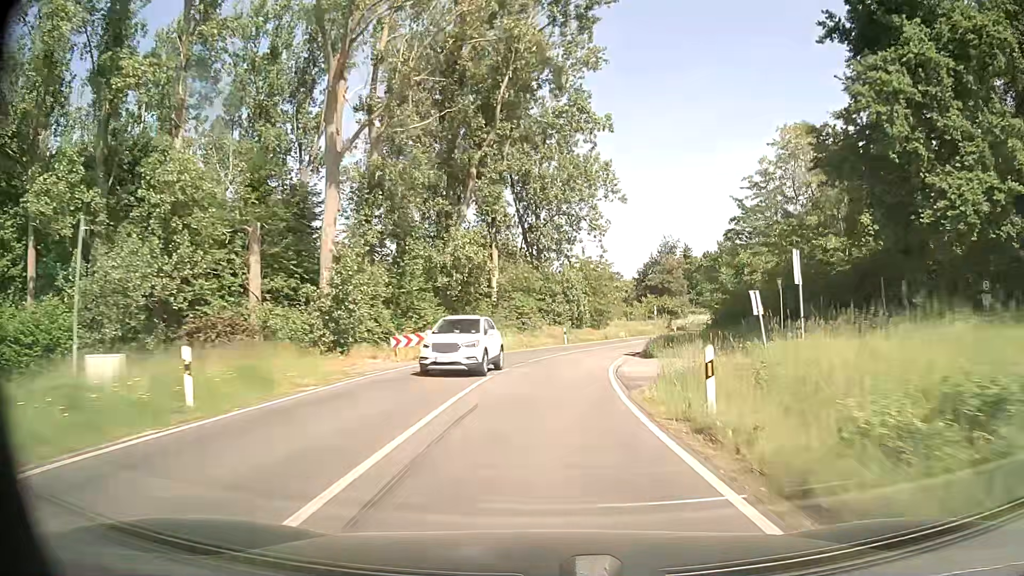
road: secondary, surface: asphalt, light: Day
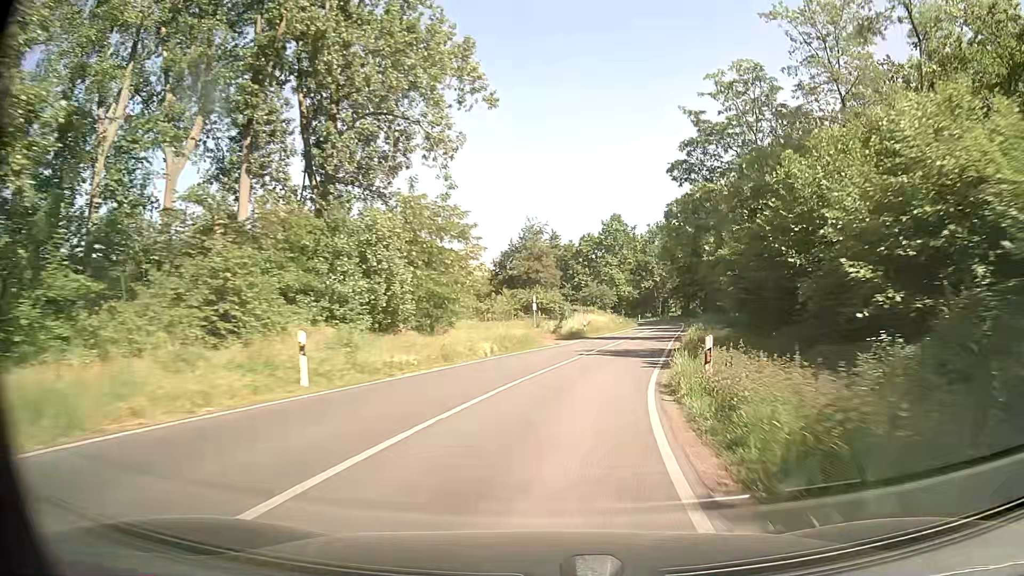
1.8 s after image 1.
(+2.9, +32.7) m; +12°
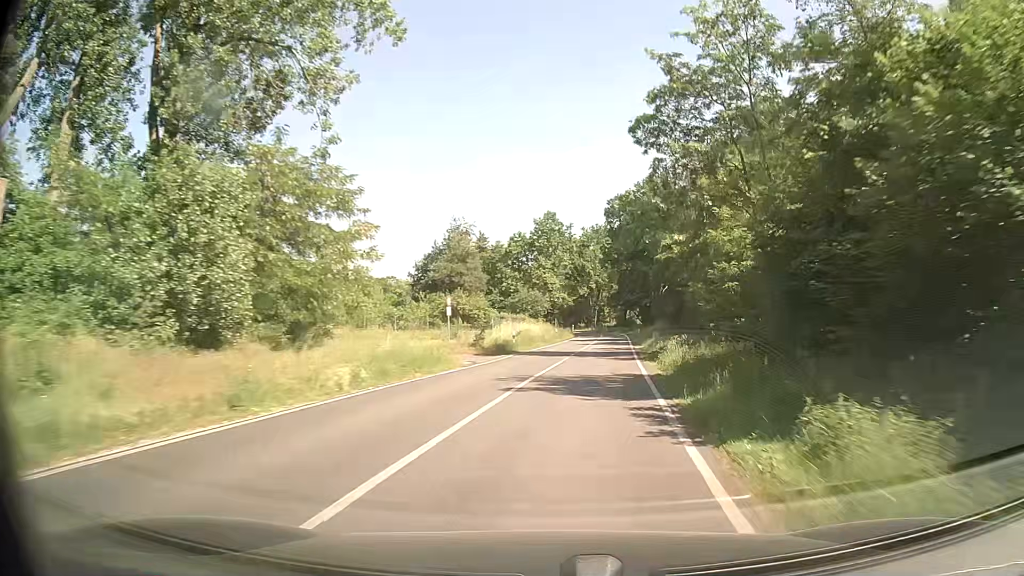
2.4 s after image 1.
(+0.6, +10.9) m; +6°
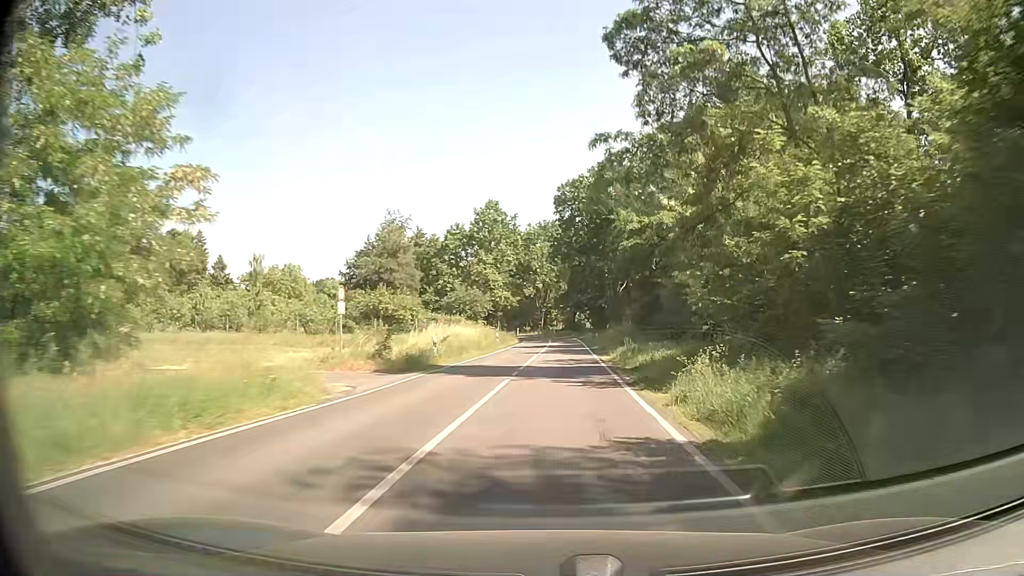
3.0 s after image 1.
(+0.5, +10.8) m; +5°
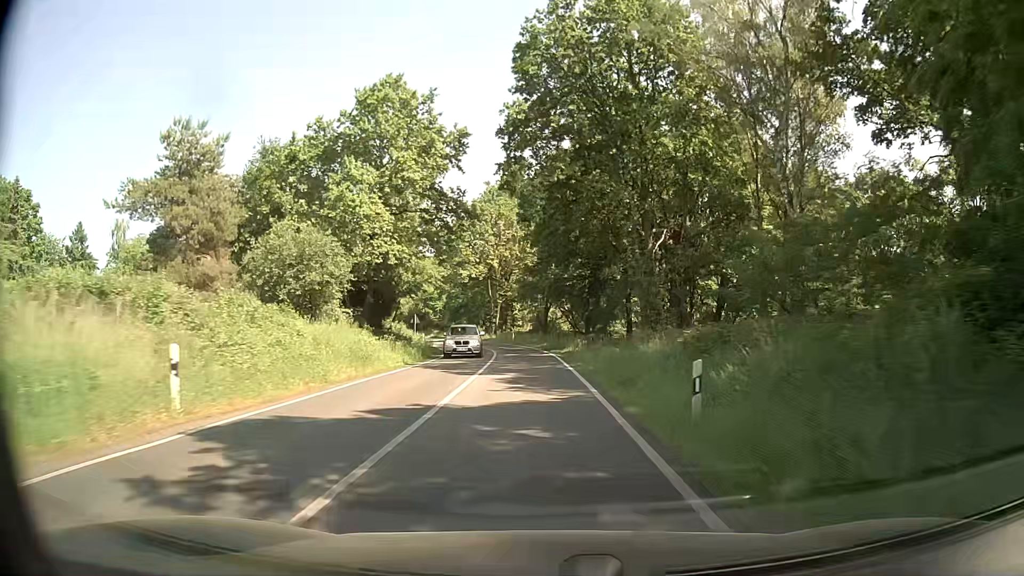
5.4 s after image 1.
(+2.0, +43.4) m; +3°
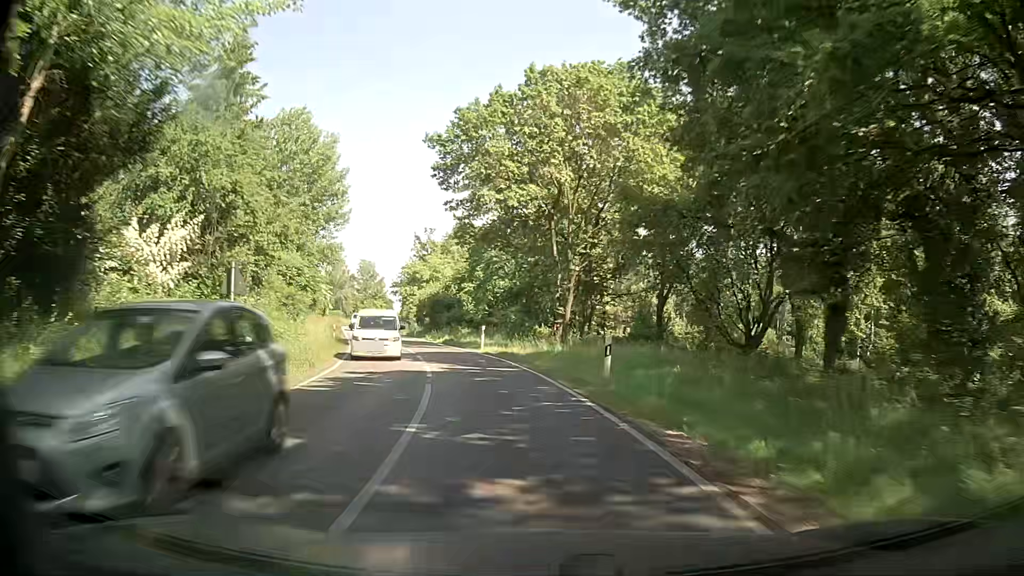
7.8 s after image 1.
(-1.7, +43.6) m; -7°
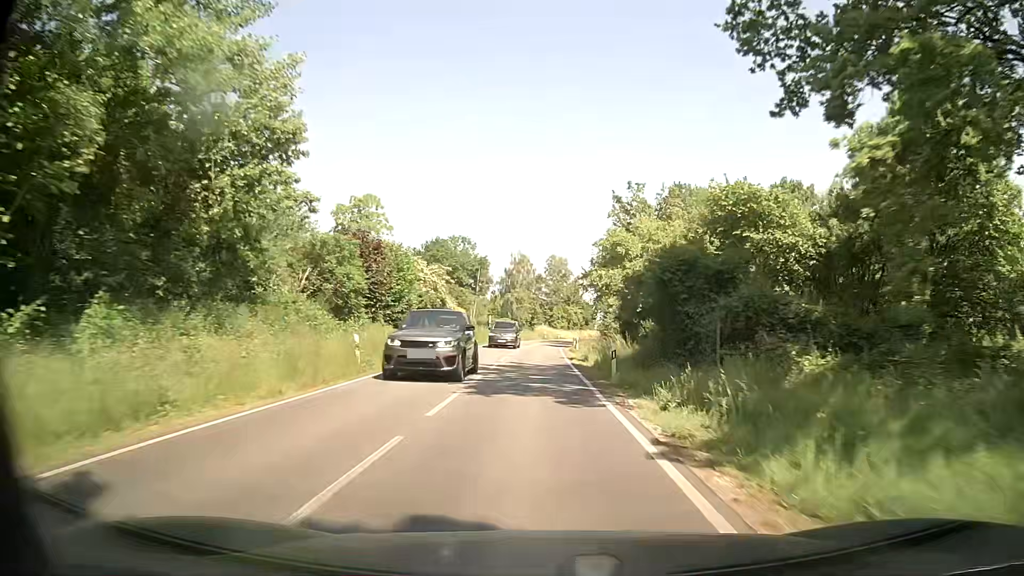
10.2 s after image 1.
(-7.5, +42.6) m; -18°
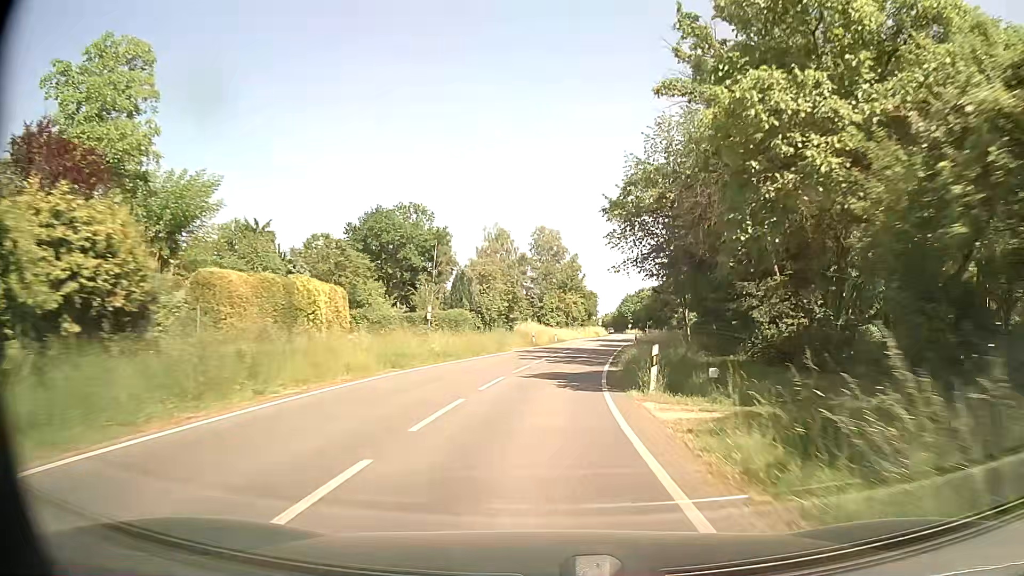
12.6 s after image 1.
(0.0, +43.8) m; 0°
(0, +10) (+1, +20) (+2, +30) (+3, +40) (+4, +50) (+6, +60) (+8, +69) (+10, +79) (+12, +89) (+15, +99) m
